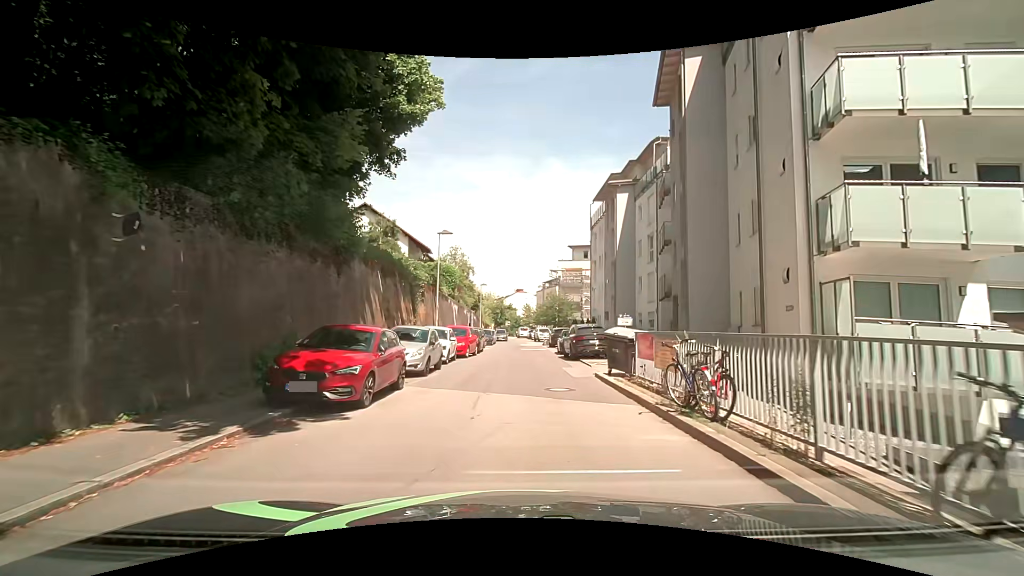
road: residential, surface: asphalt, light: Day
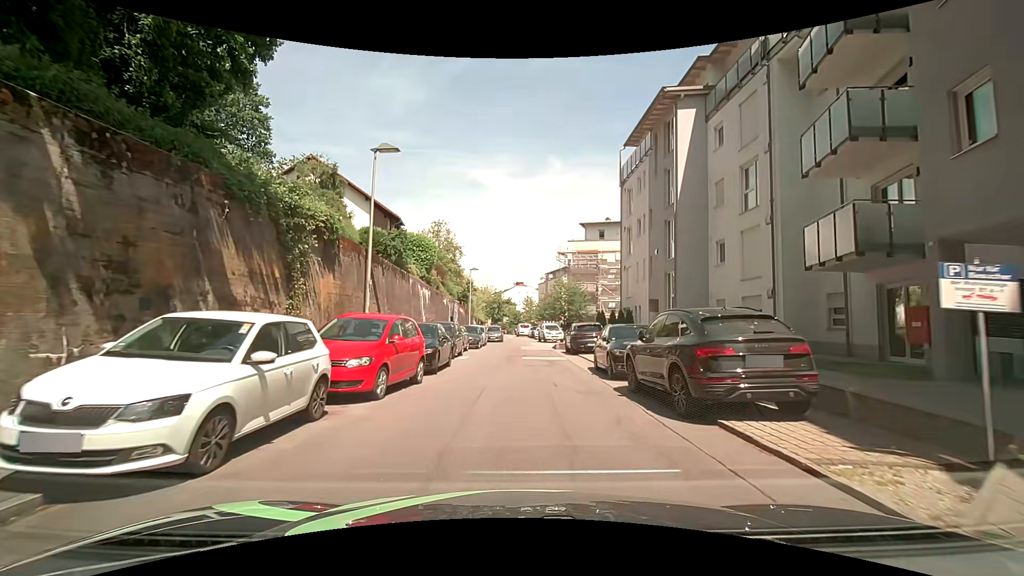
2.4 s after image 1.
(-0.2, +15.7) m; -1°
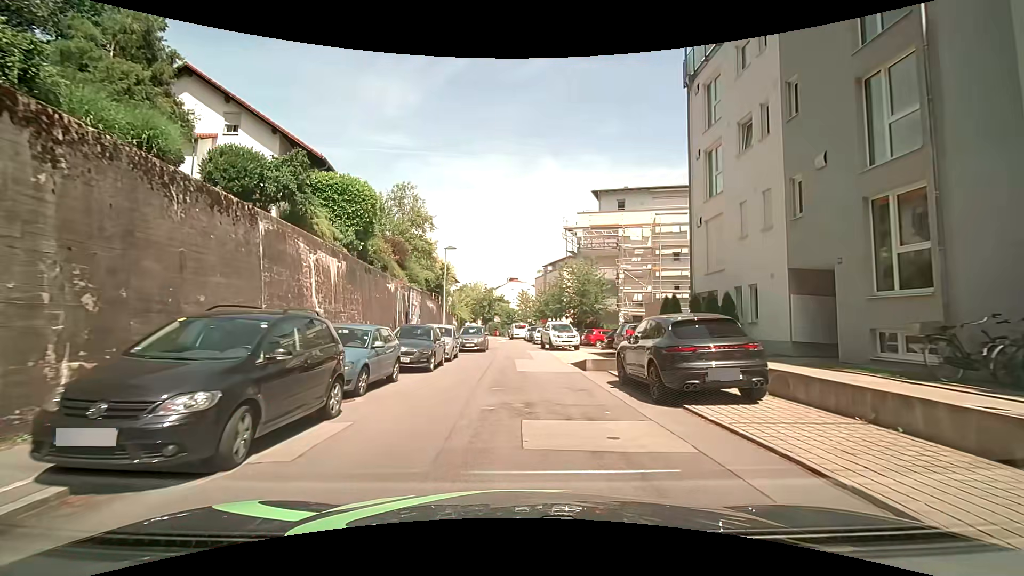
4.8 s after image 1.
(+0.1, +16.1) m; +1°
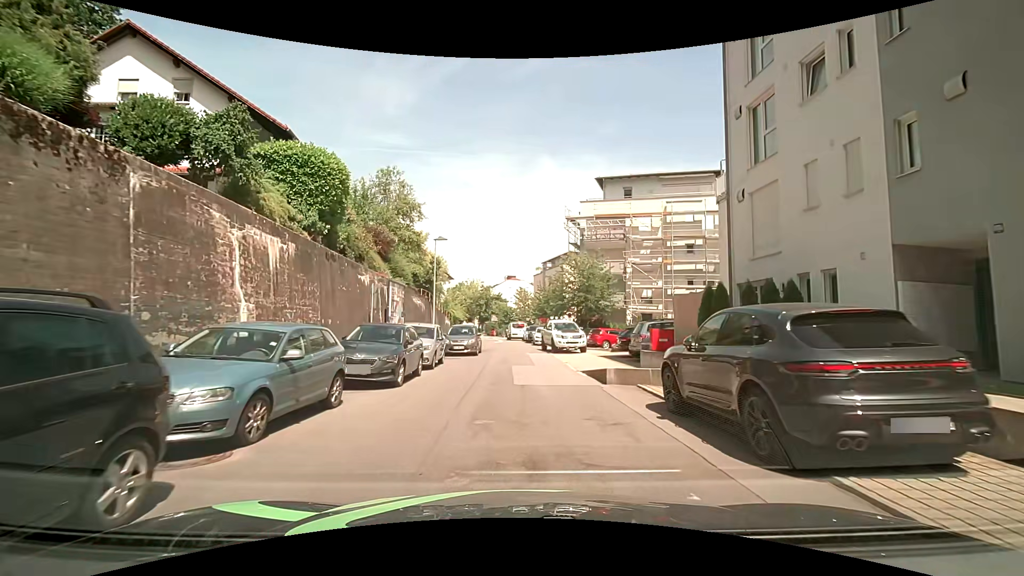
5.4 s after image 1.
(0.0, +4.1) m; +1°
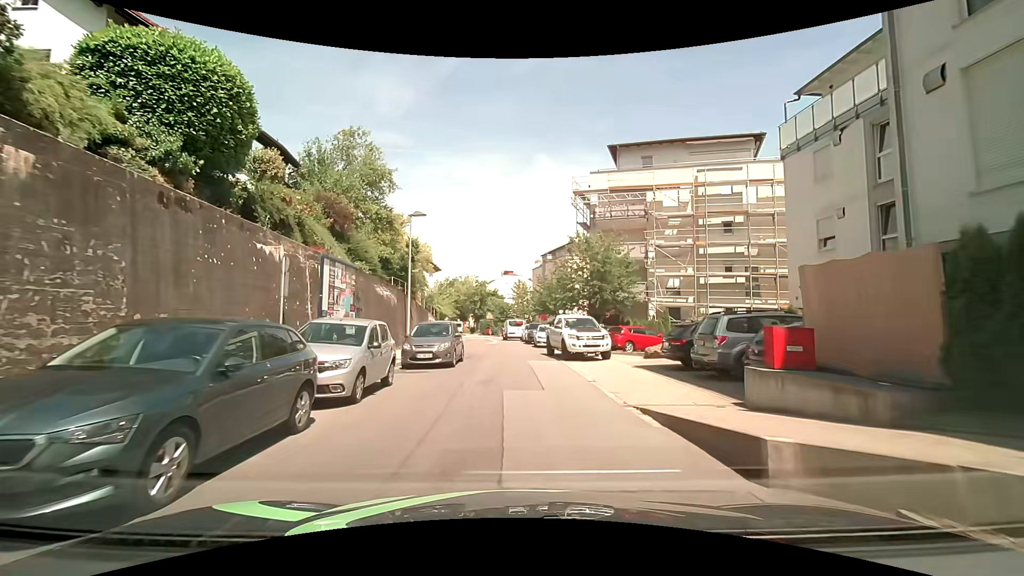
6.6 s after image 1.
(0.0, +7.8) m; -1°
(0, +10) (0, +20) (0, +30) (-2, +40) (-3, +50) (-4, +60) (-4, +70) (-6, +80) (-9, +89) (-11, +99) m
